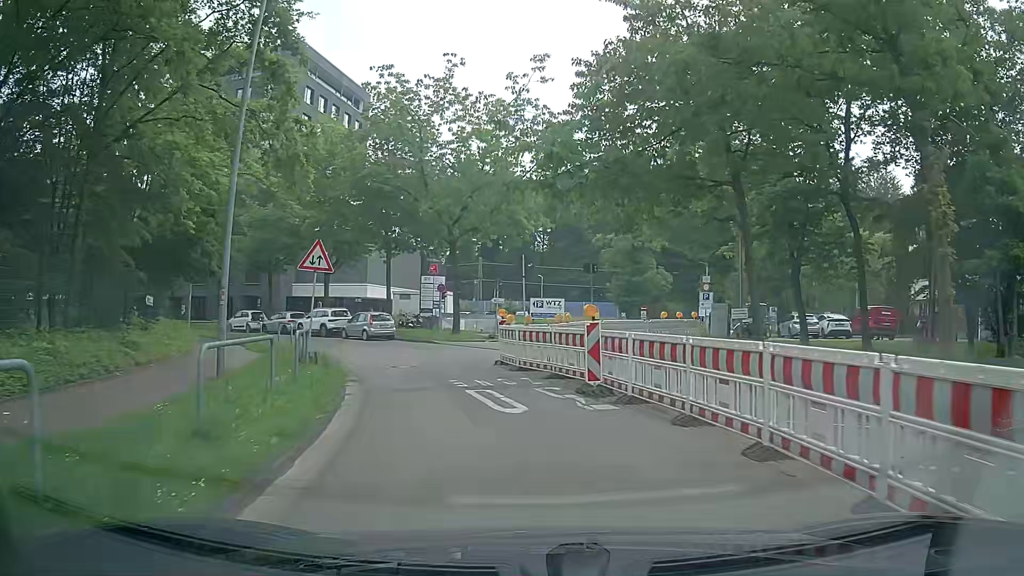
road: residential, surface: asphalt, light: Day
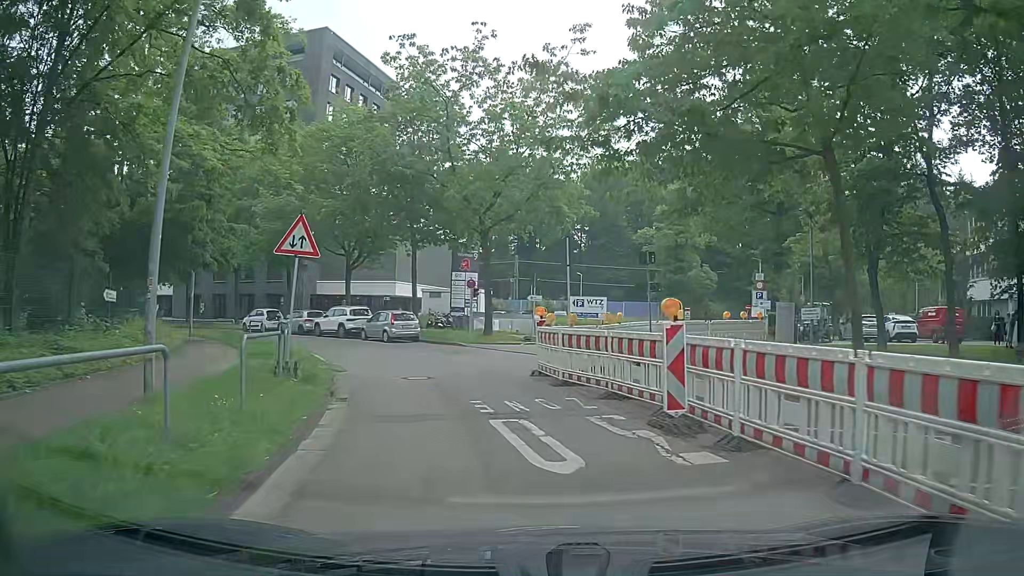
(-0.1, +3.7) m; -2°
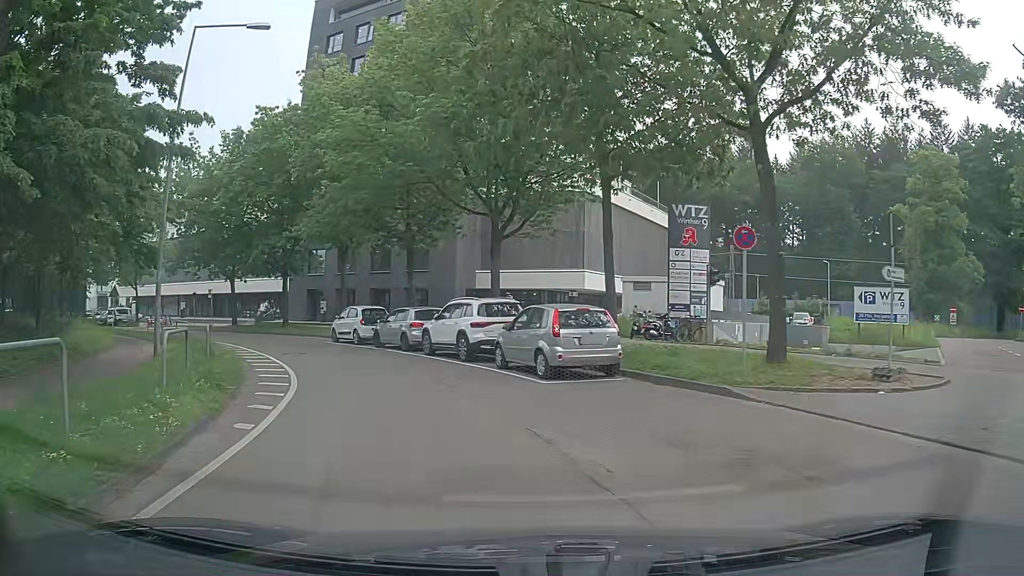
(-2.8, +17.5) m; -16°
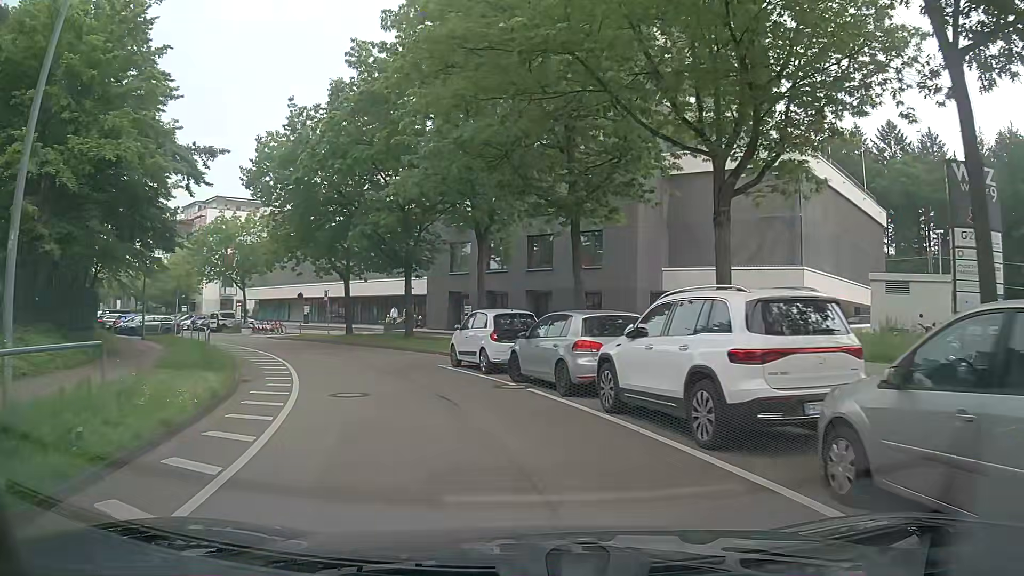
(-1.7, +10.8) m; -16°
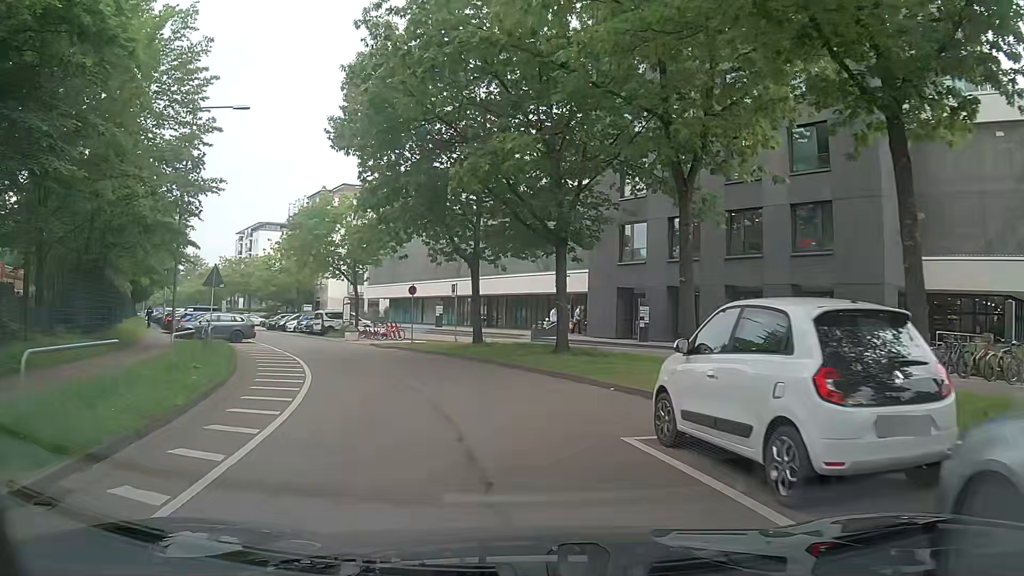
(-1.4, +11.2) m; -13°
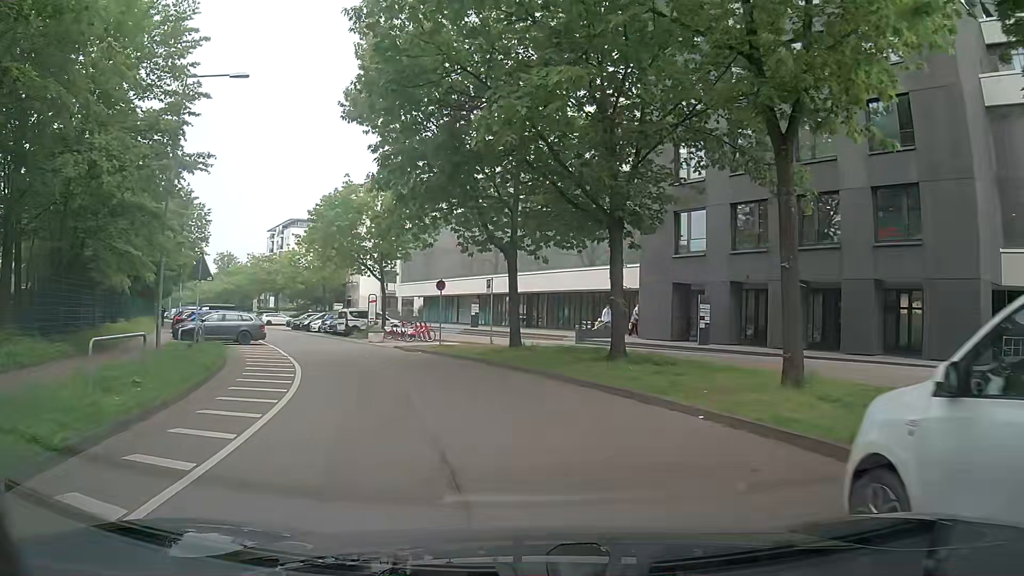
(-0.1, +3.9) m; -4°
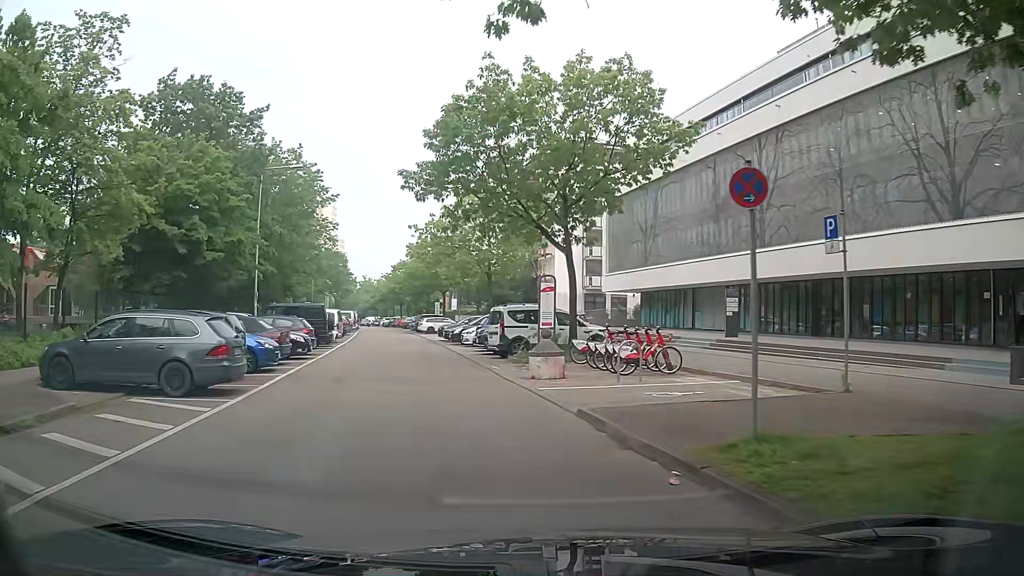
(-2.8, +19.9) m; -19°
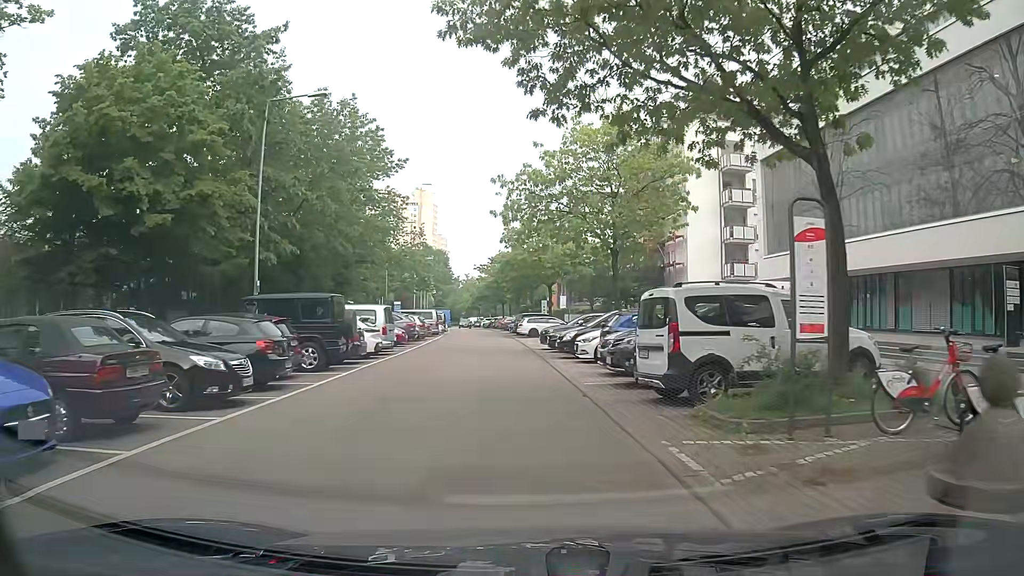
(-0.7, +12.8) m; -7°
(0, +10) (-1, +20) (-1, +30) (-2, +40) (-3, +50) (-4, +60) (-4, +70) (-5, +80) (-6, +90) (-7, +100) m
